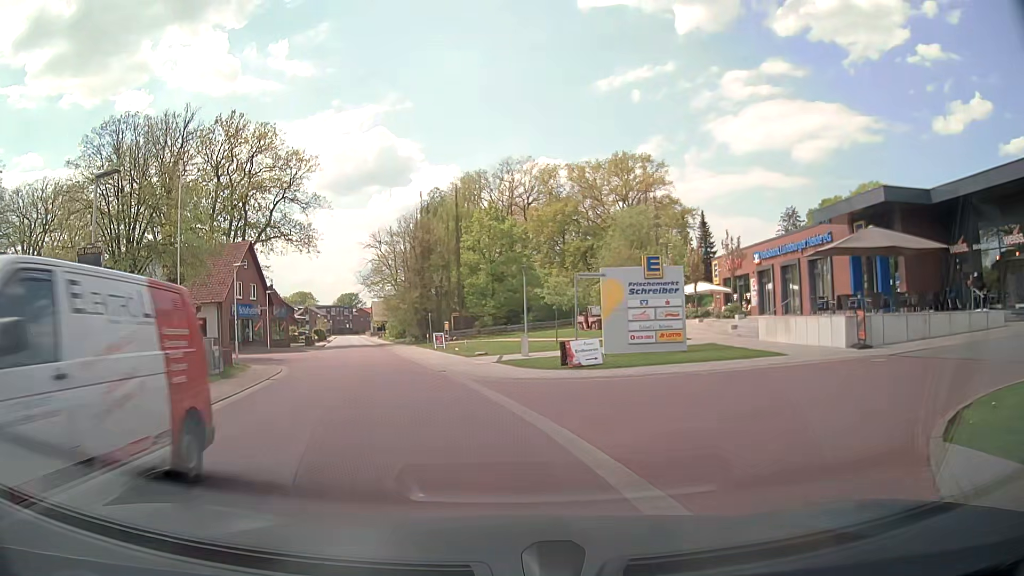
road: tertiary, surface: paving_stones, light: Day
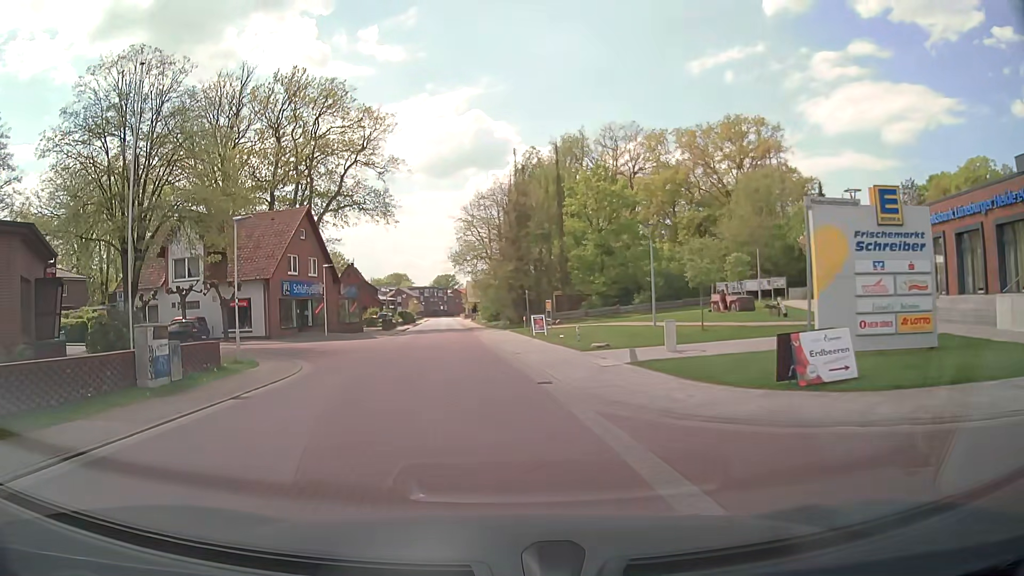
(-1.0, +10.3) m; -10°
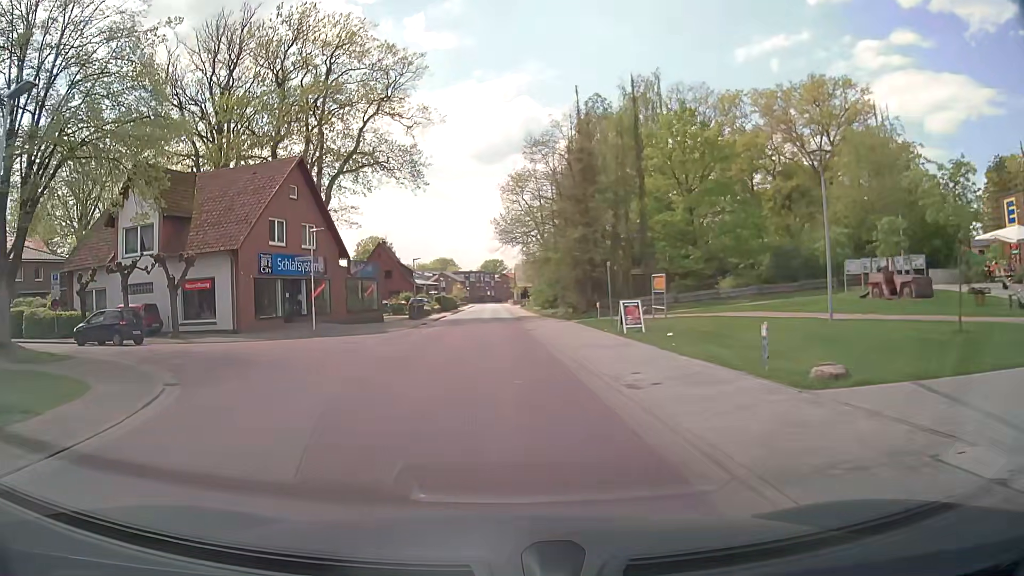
(-0.7, +13.3) m; -4°
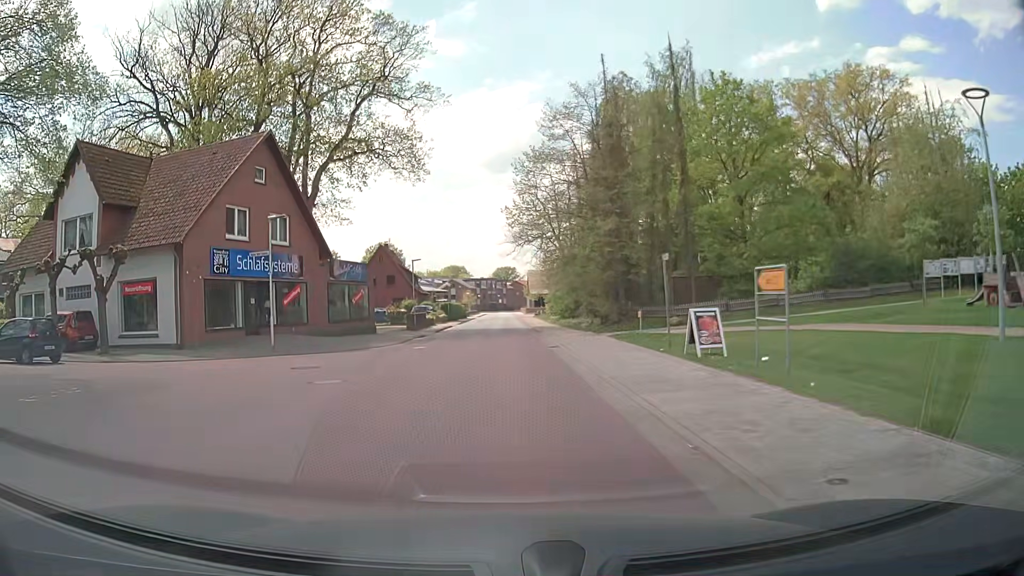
(-0.1, +7.1) m; -1°
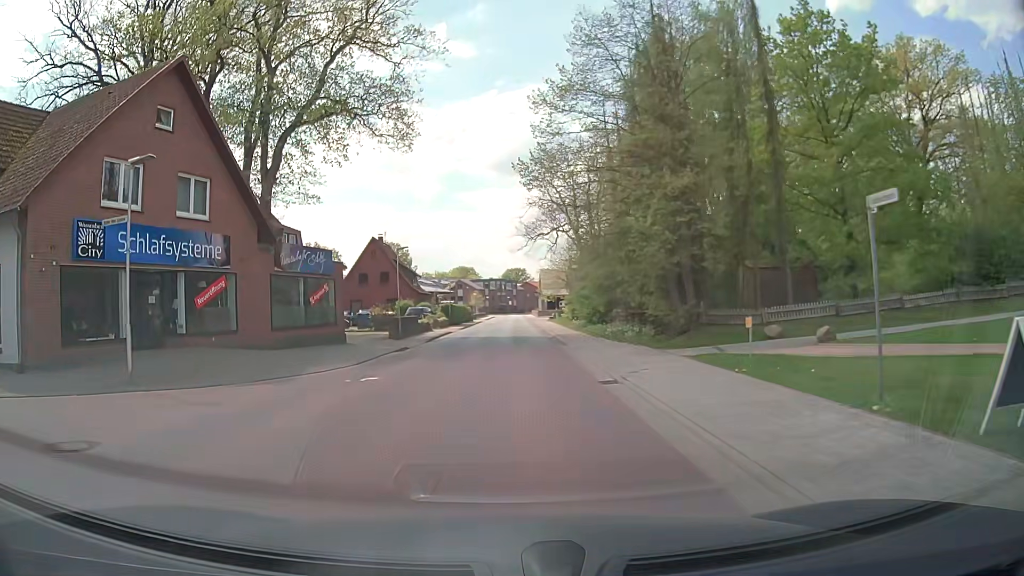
(-0.1, +10.2) m; -1°
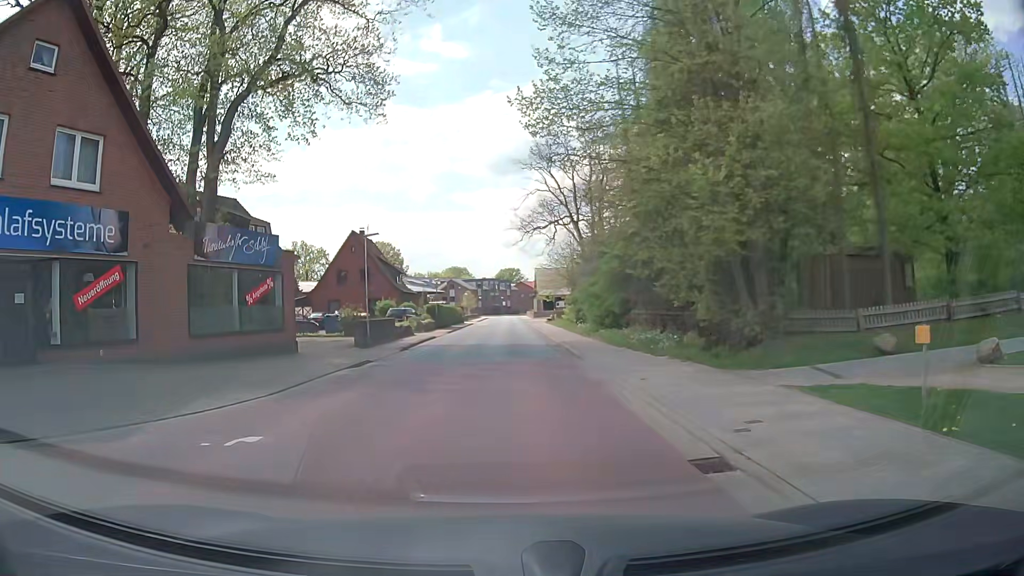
(0.0, +6.6) m; 0°
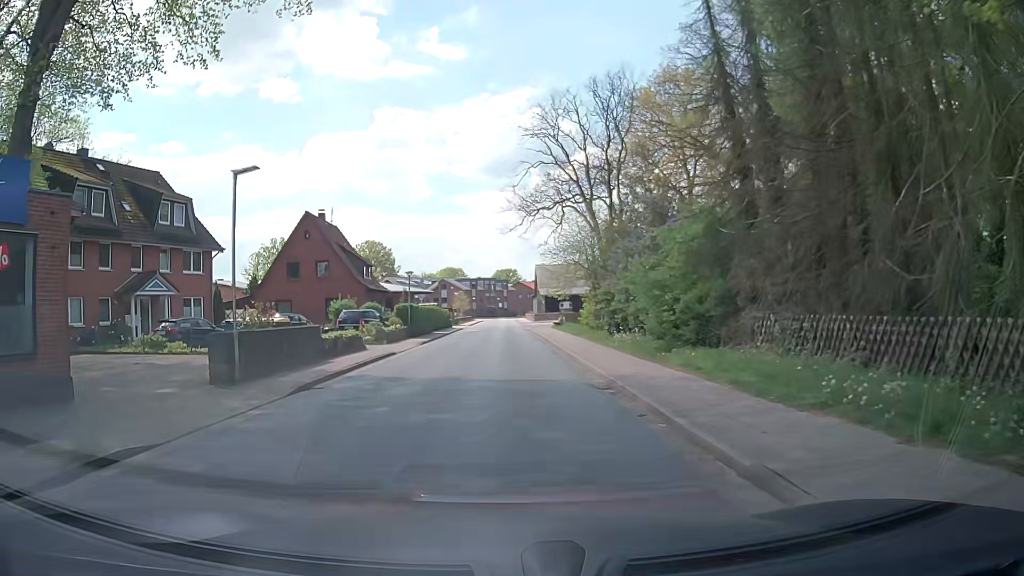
(+0.1, +13.9) m; +1°
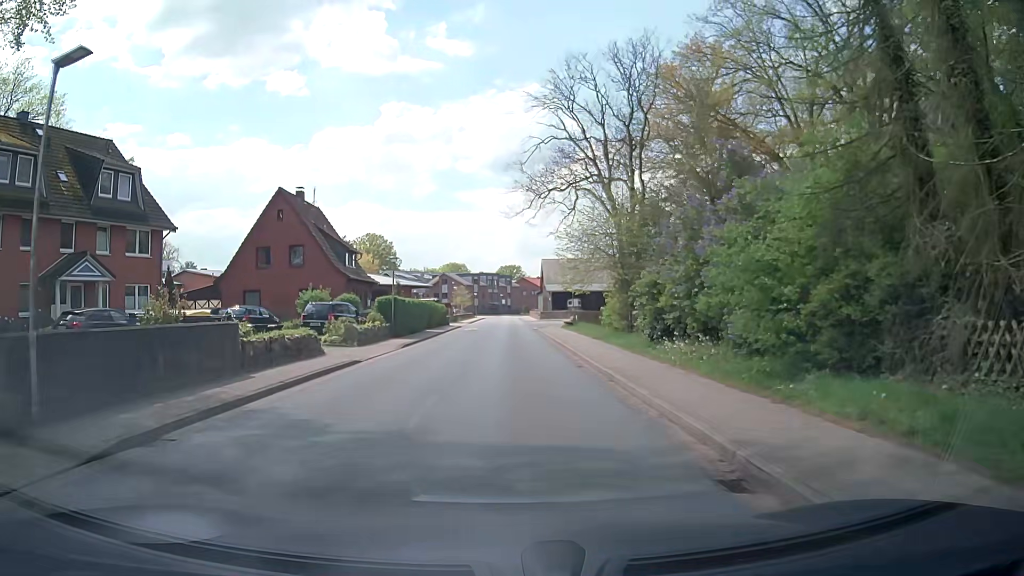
(0.0, +7.2) m; 0°
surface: asphalt
(0, +10) (0, +20) (0, +30) (0, +40) (0, +50) (0, +60) (0, +70) (0, +80) (0, +90) (0, +100) m
